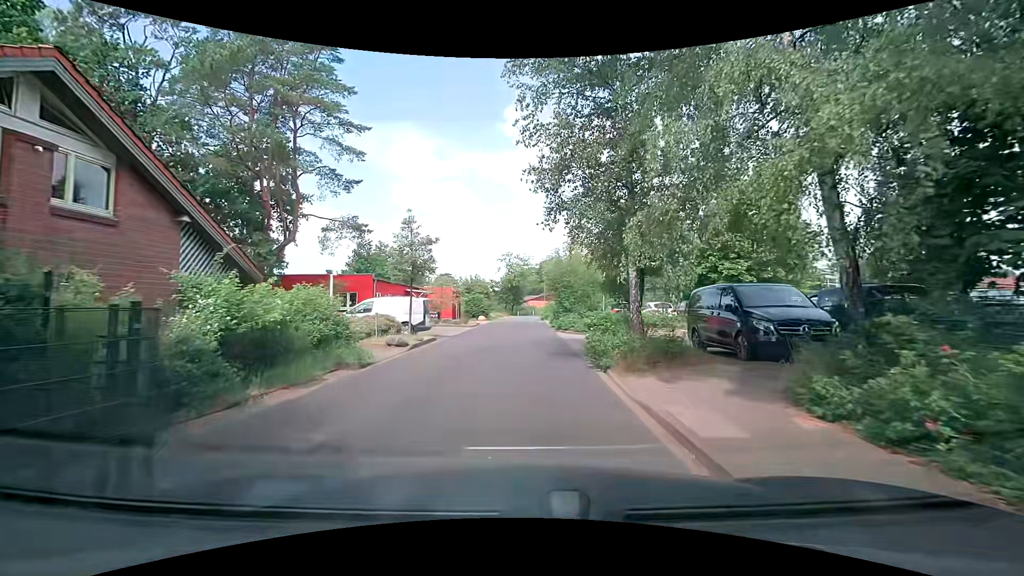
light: Day
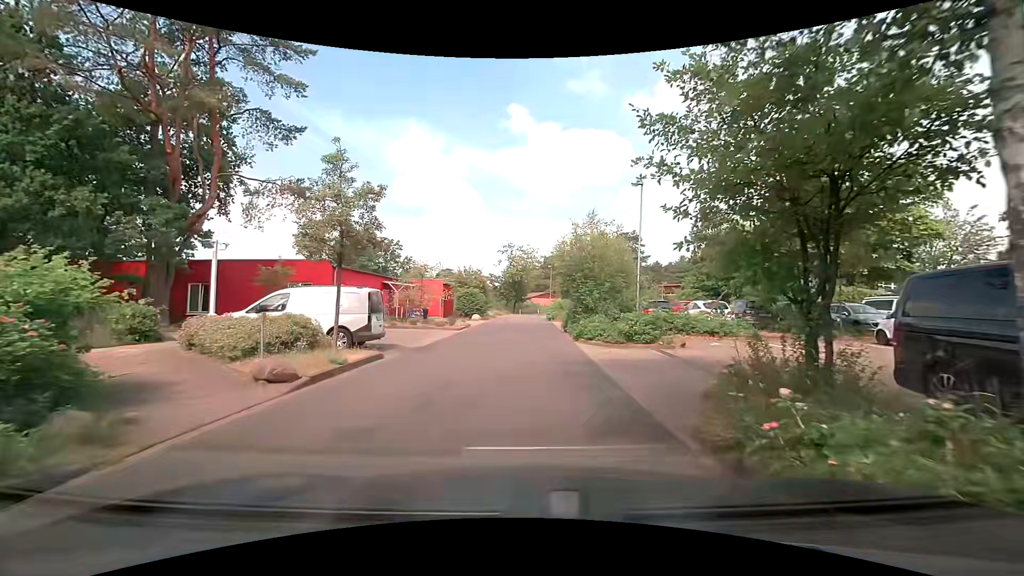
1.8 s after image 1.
(0.0, +8.1) m; -1°
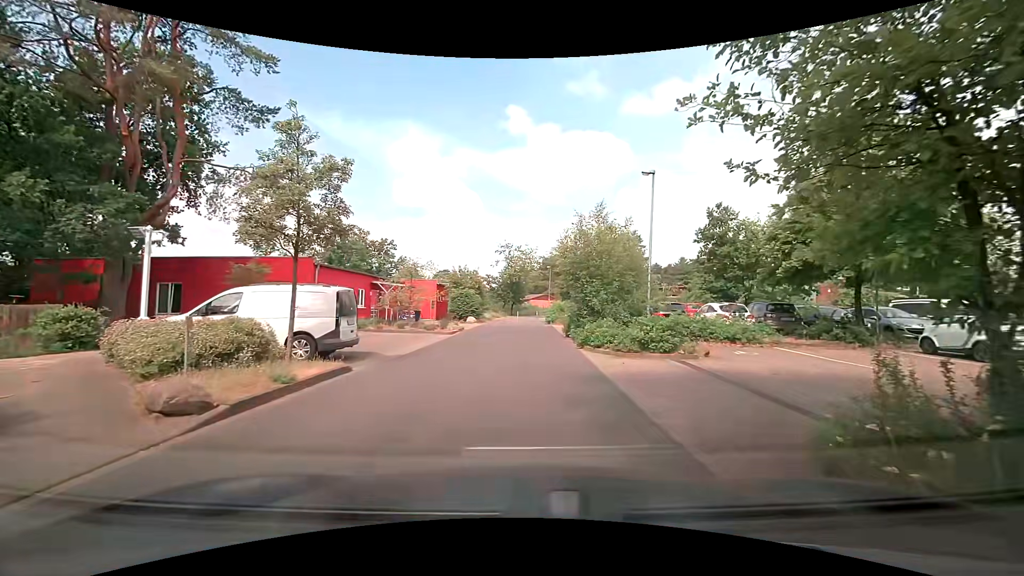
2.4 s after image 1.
(0.0, +2.2) m; +2°
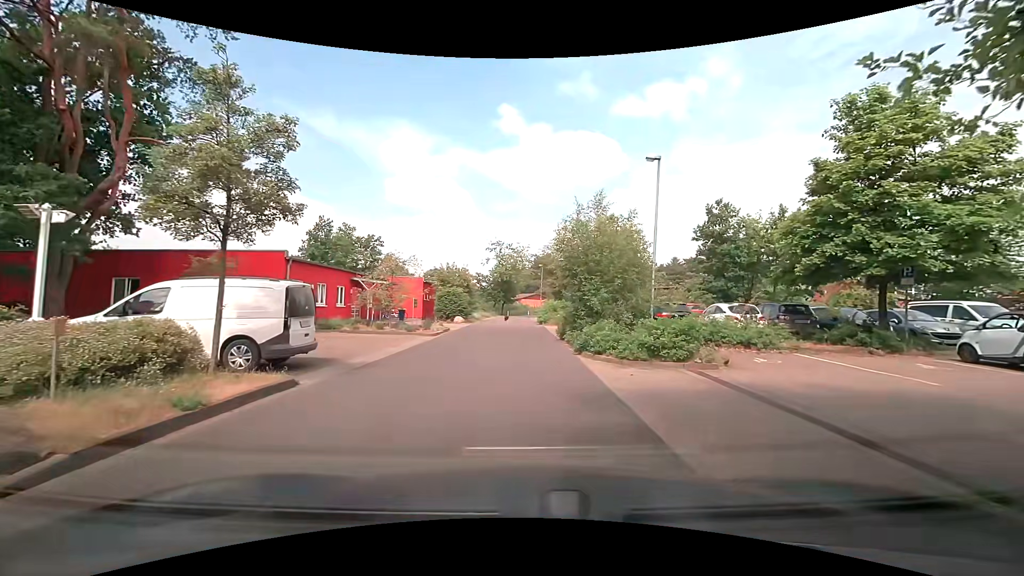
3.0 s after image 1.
(0.0, +2.0) m; 0°
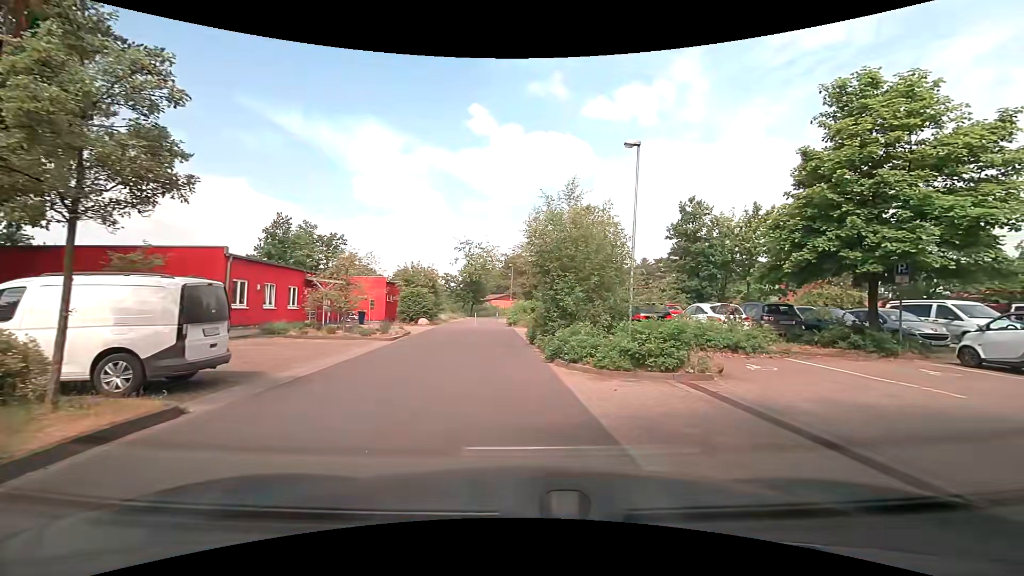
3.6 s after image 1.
(0.0, +1.8) m; +4°
